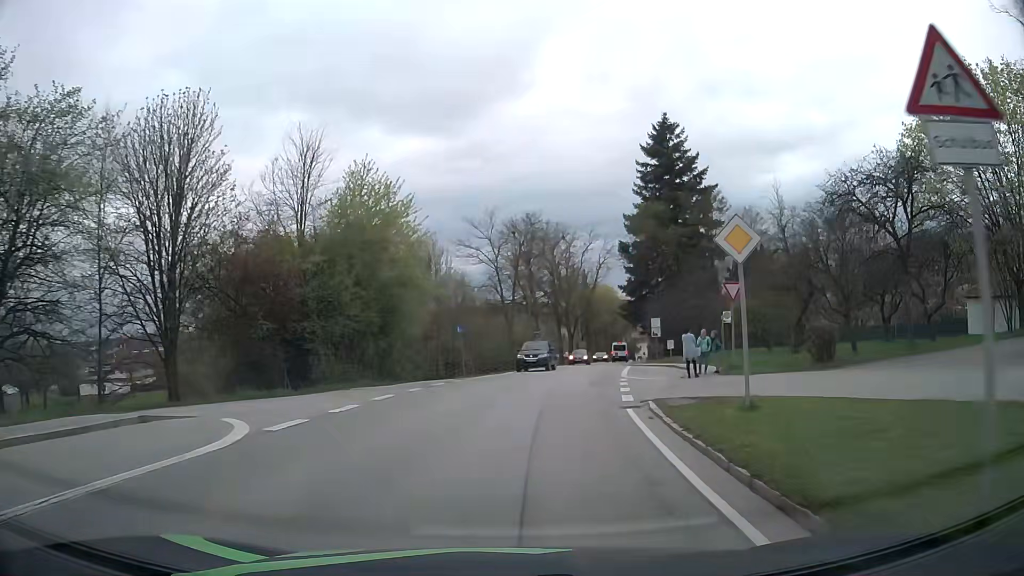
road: secondary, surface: asphalt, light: Day
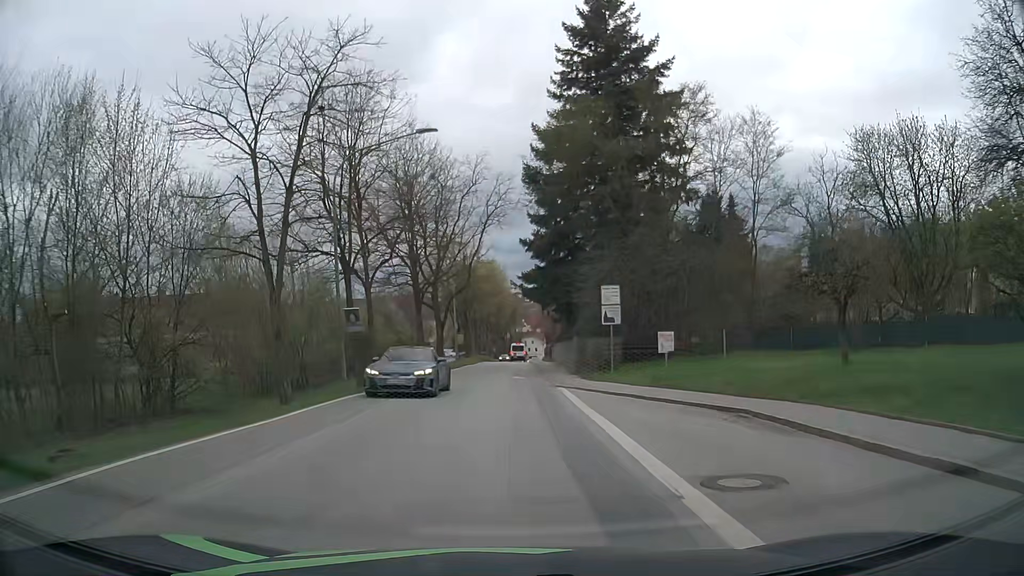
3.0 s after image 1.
(+3.4, +29.9) m; +11°
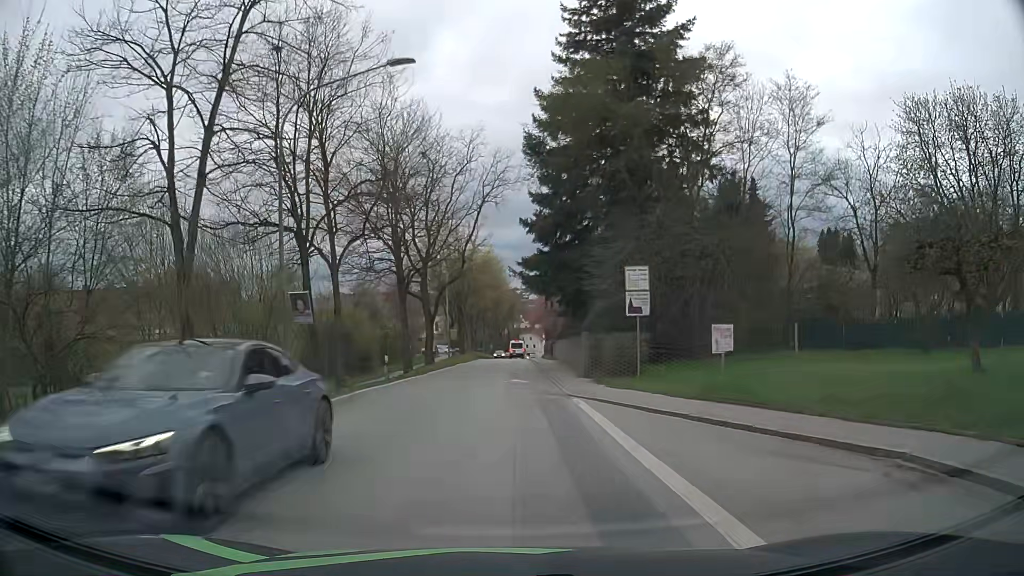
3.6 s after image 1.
(0.0, +6.0) m; 0°
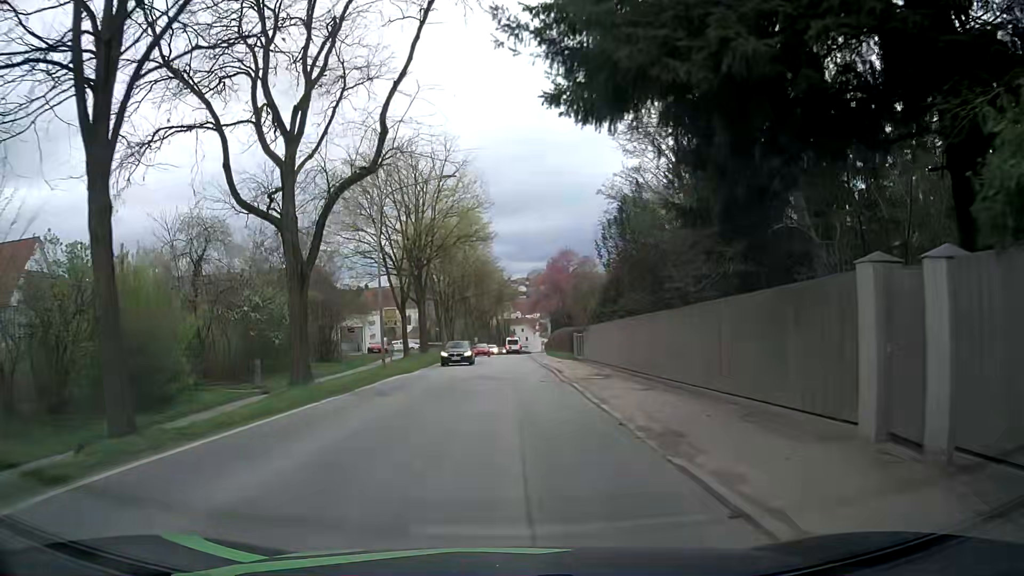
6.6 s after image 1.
(+0.1, +30.0) m; 0°
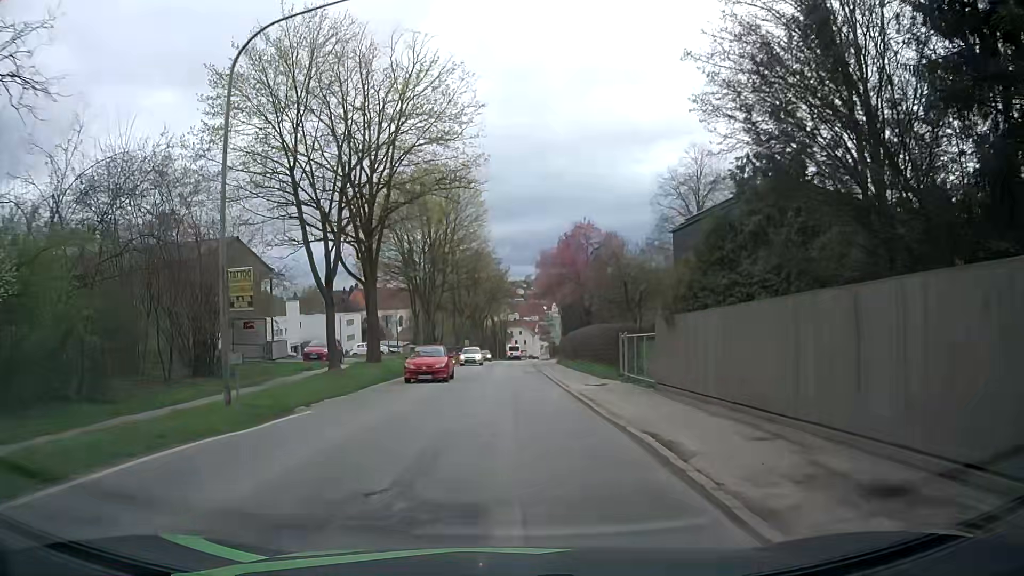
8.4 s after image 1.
(+0.4, +18.3) m; +2°
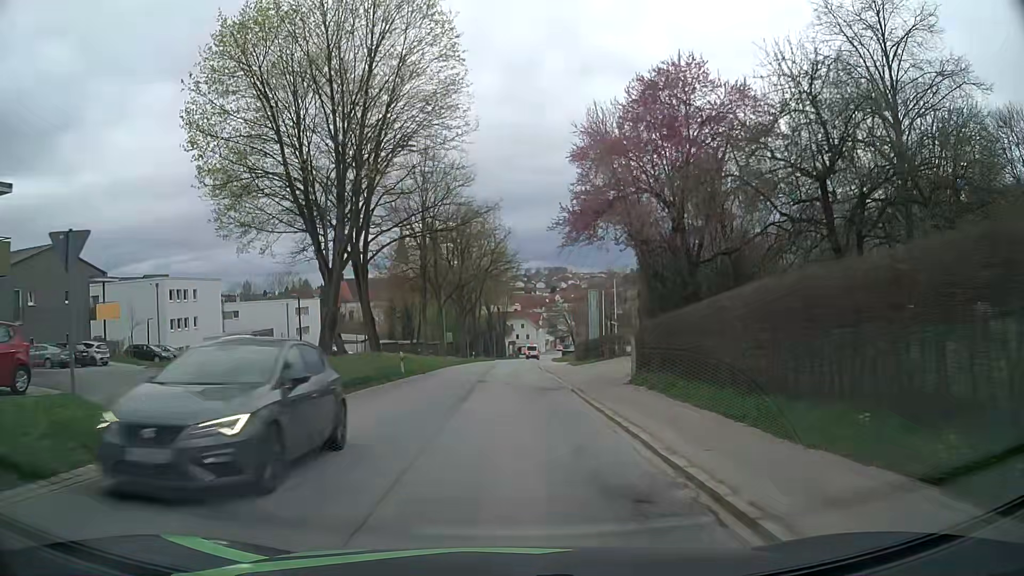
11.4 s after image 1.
(0.0, +31.0) m; 0°
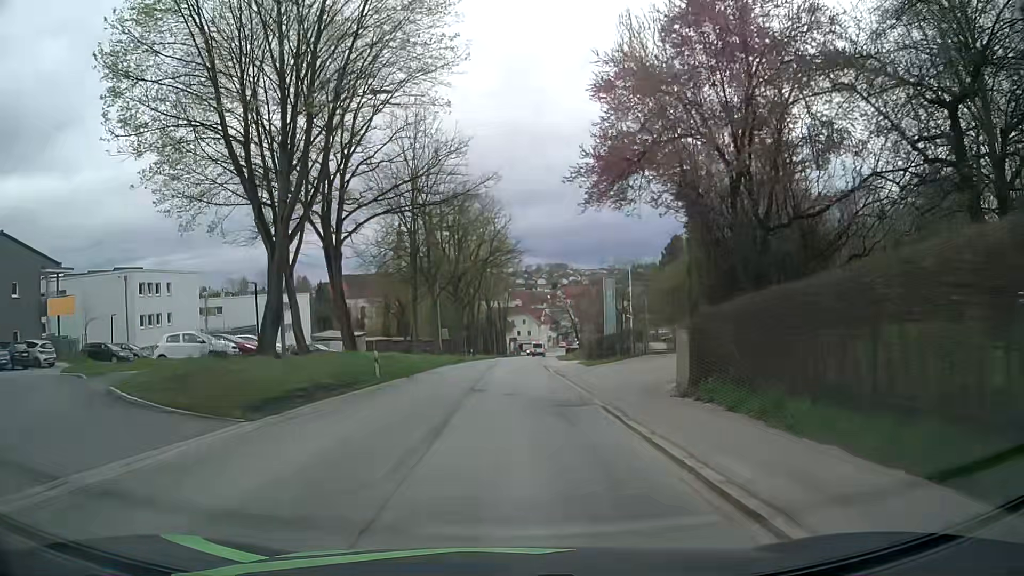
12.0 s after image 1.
(-0.1, +6.3) m; -1°
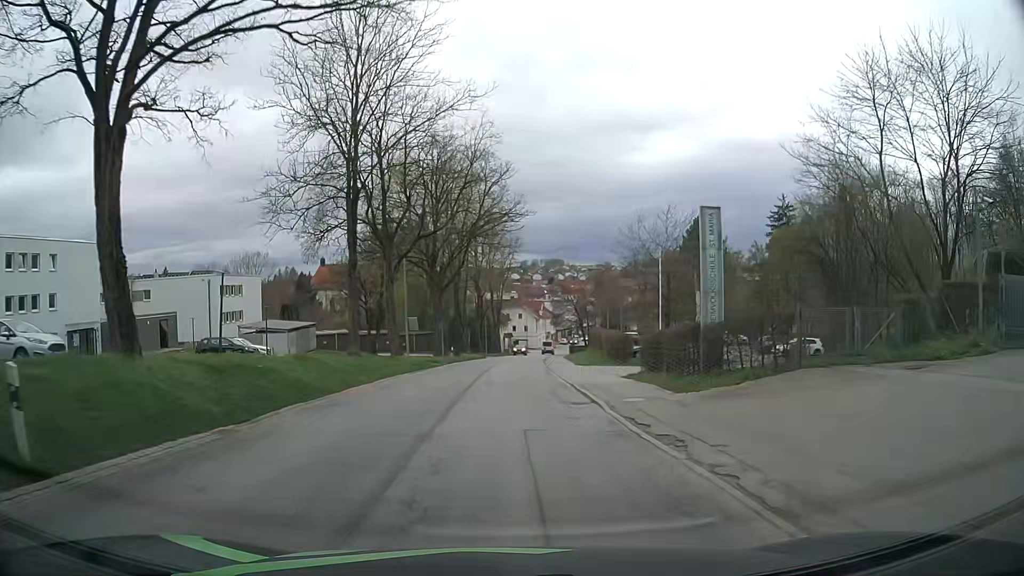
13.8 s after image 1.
(+0.2, +19.2) m; +1°
